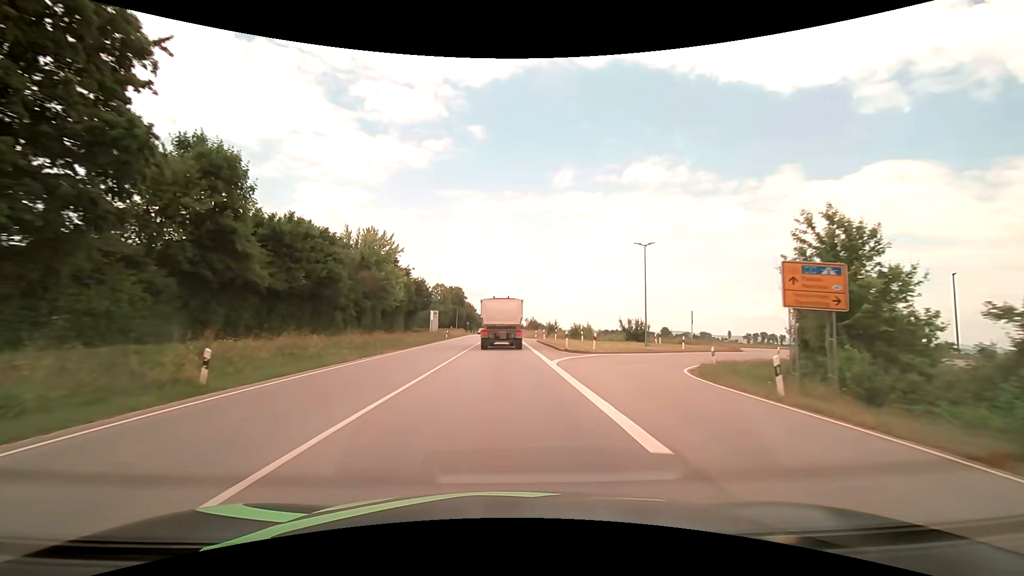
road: primary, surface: asphalt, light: Day
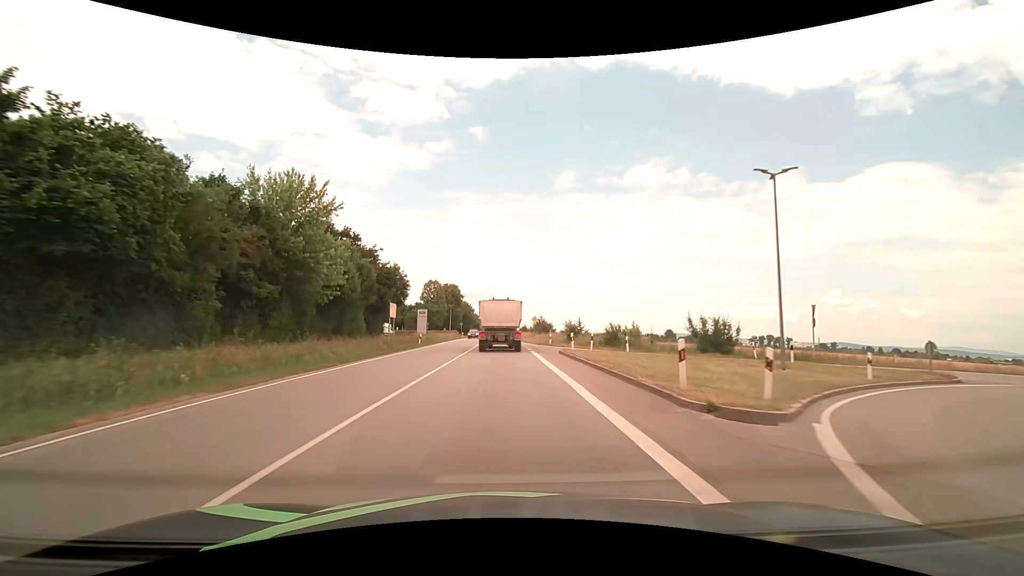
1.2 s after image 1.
(0.0, +19.8) m; 0°
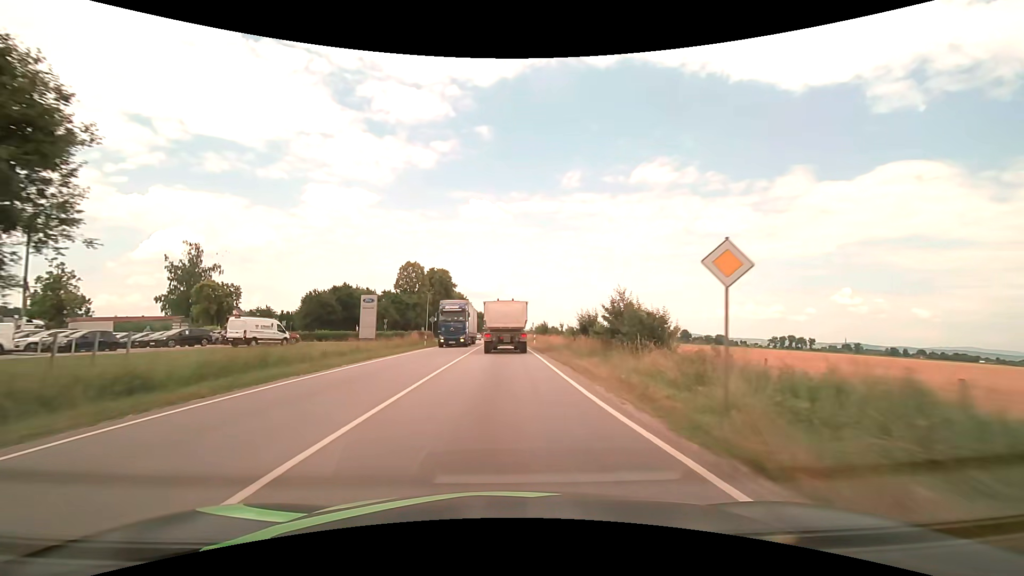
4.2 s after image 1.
(-0.4, +47.8) m; -1°
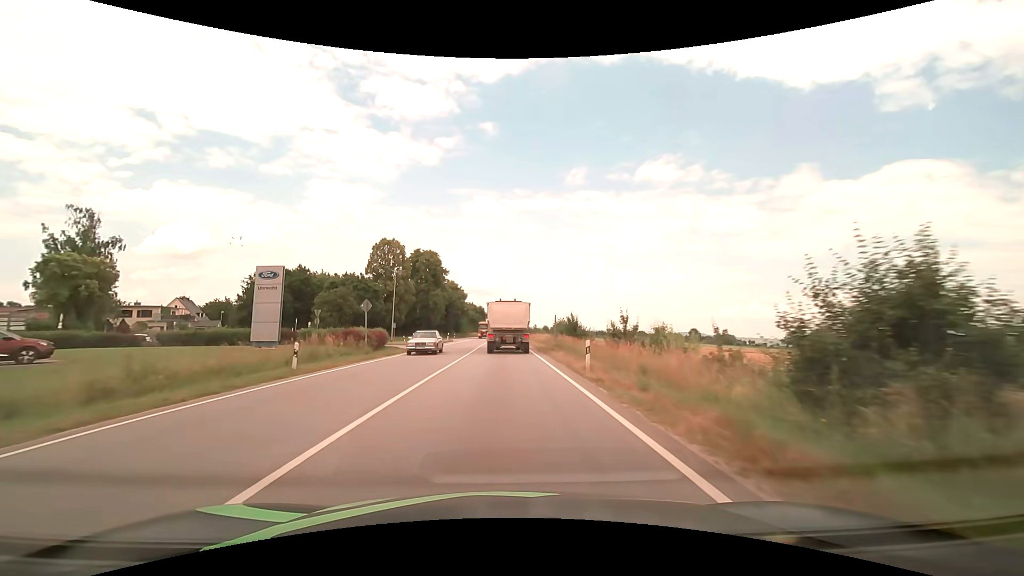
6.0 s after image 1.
(0.0, +28.1) m; 0°
(0, +10) (0, +20) (0, +30) (0, +40) (0, +50) (0, +60) (0, +70) (0, +80) (0, +90) (0, +100) m
